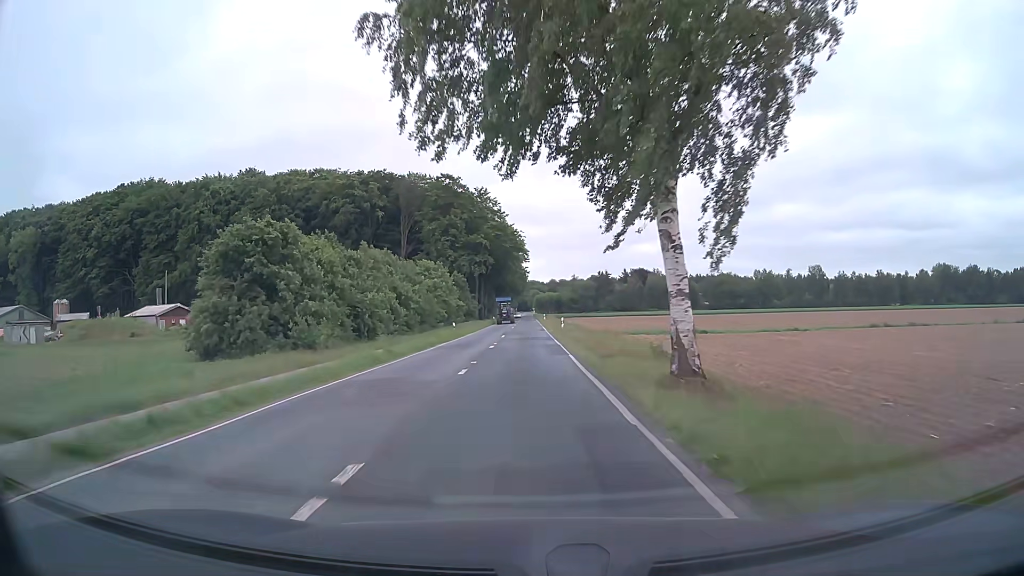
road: tertiary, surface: asphalt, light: Day
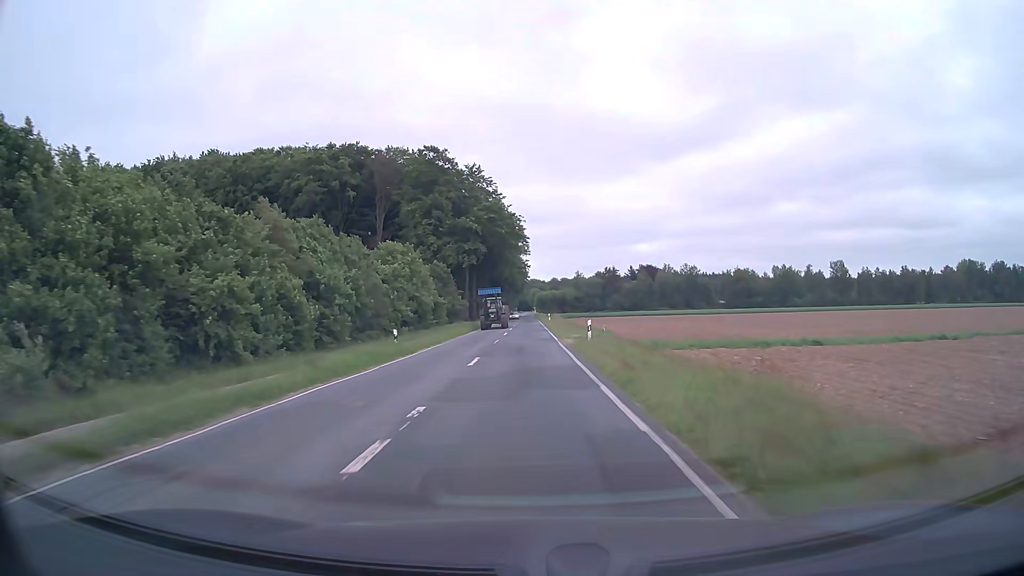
(0.0, +21.6) m; 0°
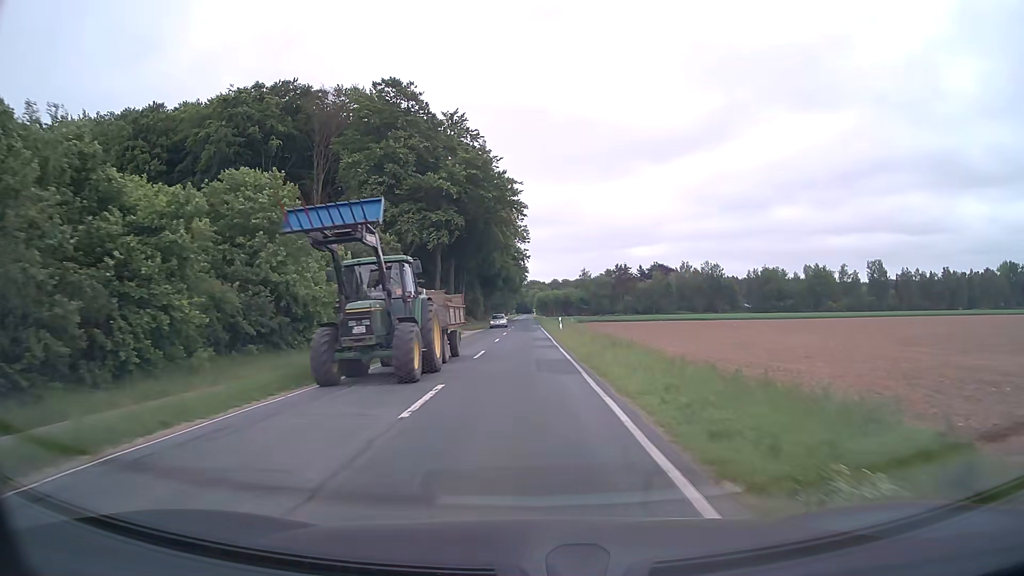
(+0.1, +32.3) m; 0°
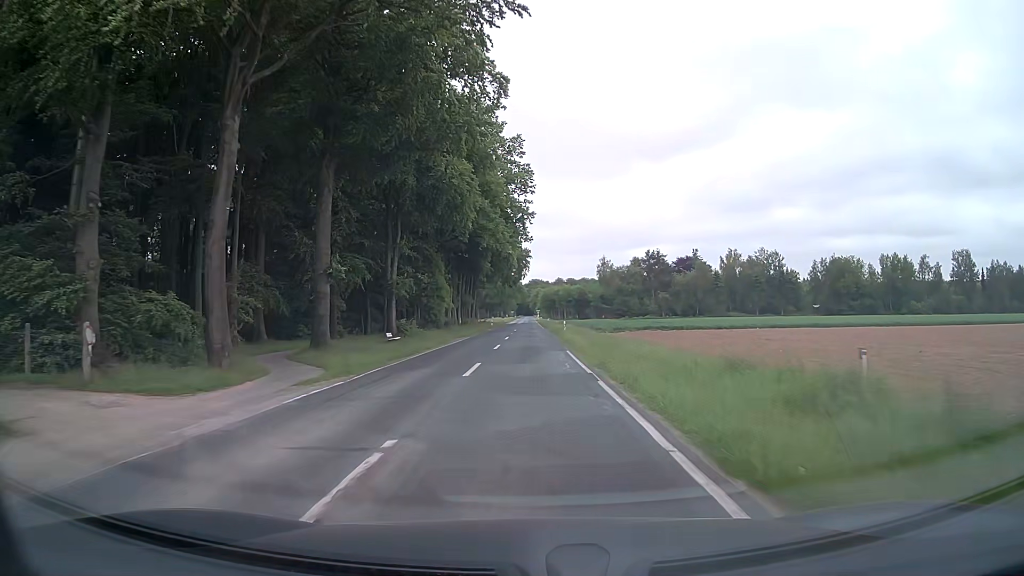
(-0.2, +53.7) m; 0°
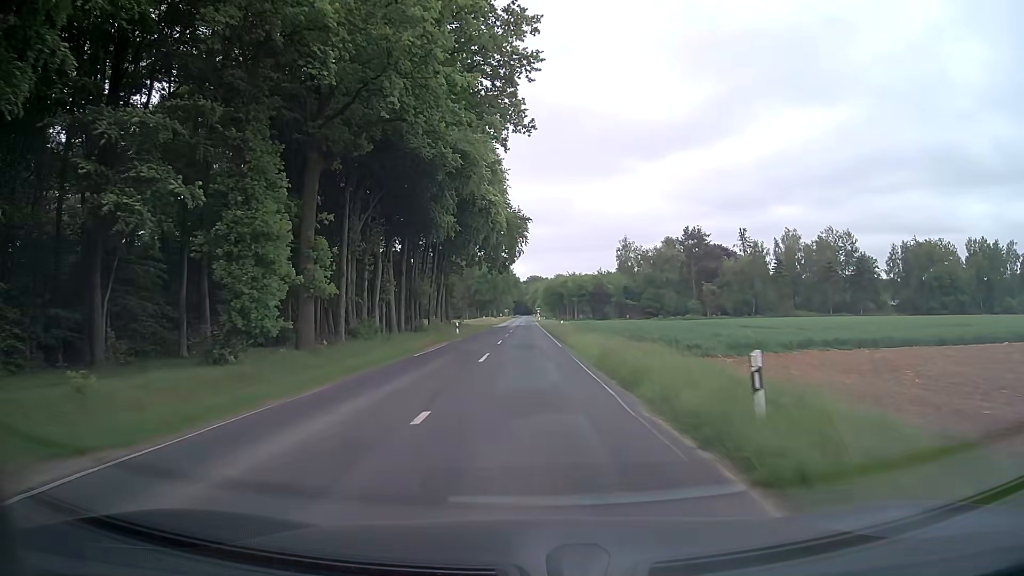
(-0.2, +42.9) m; 0°
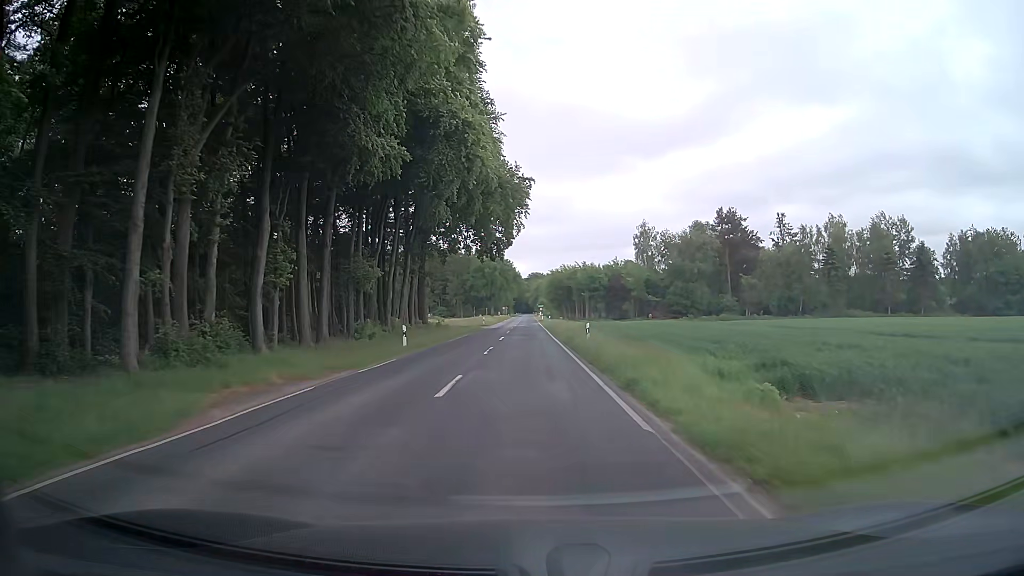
(+0.1, +21.5) m; +1°
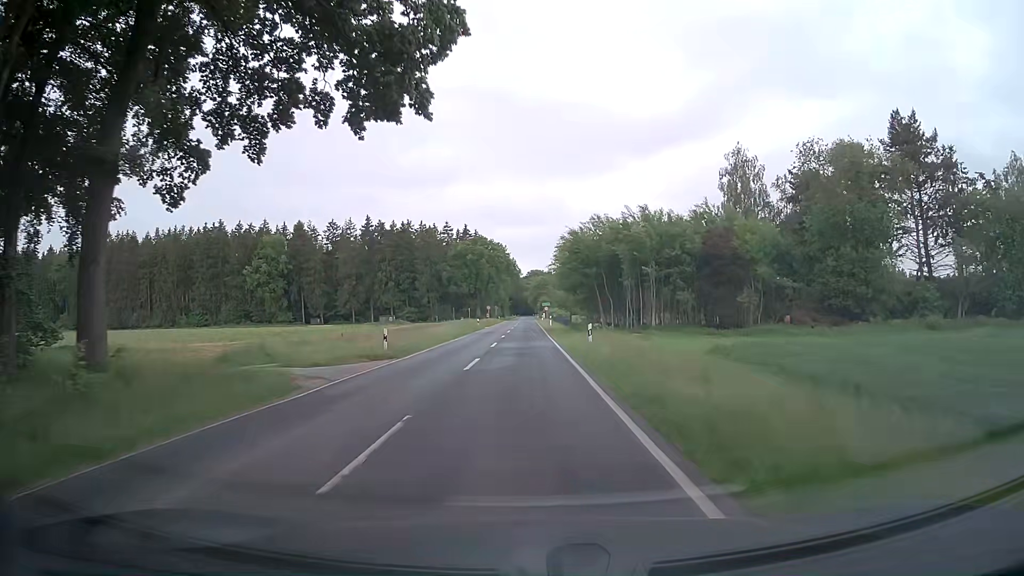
(-0.5, +53.8) m; -1°
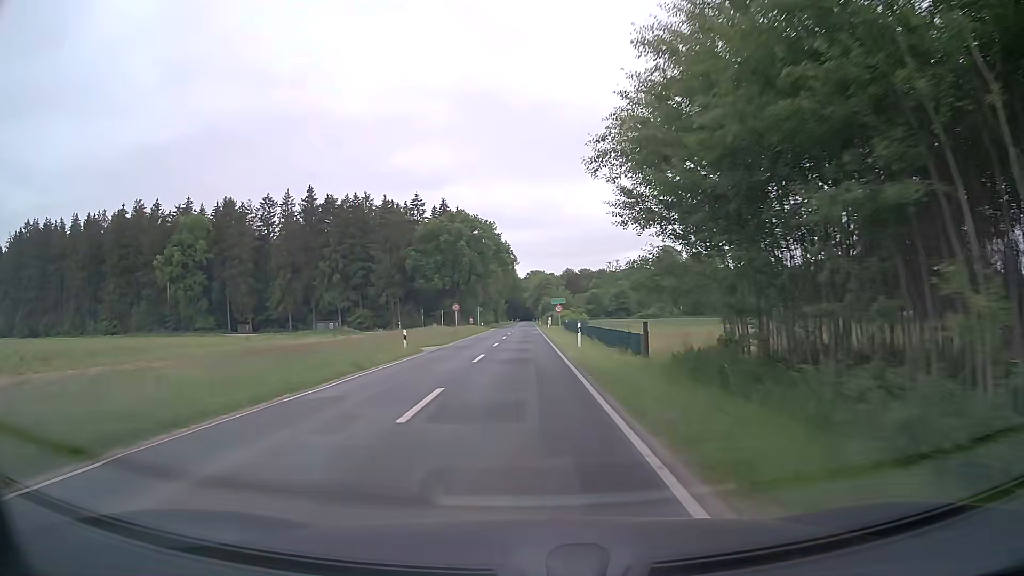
(+0.2, +43.0) m; 0°
